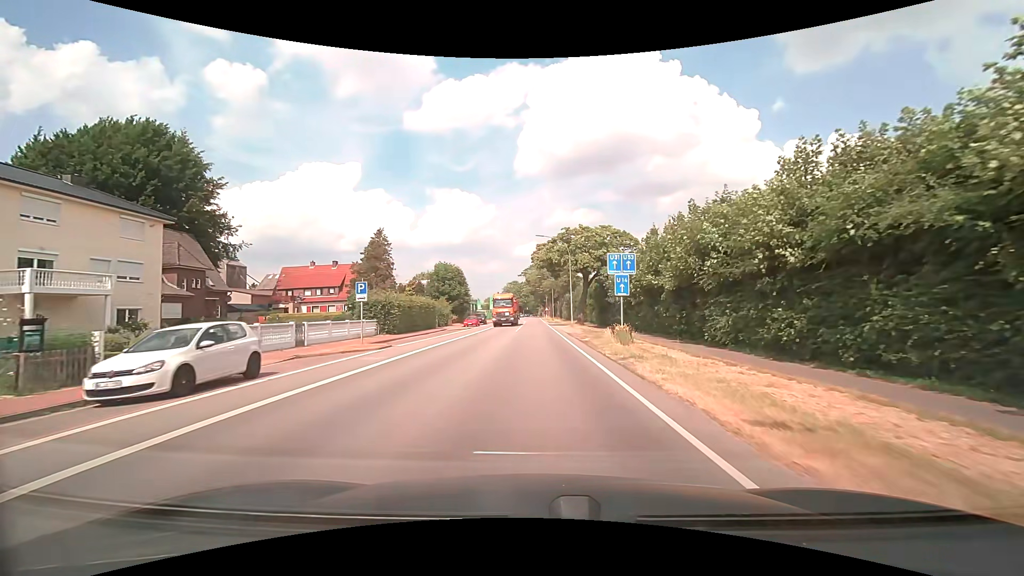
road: secondary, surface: asphalt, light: Day
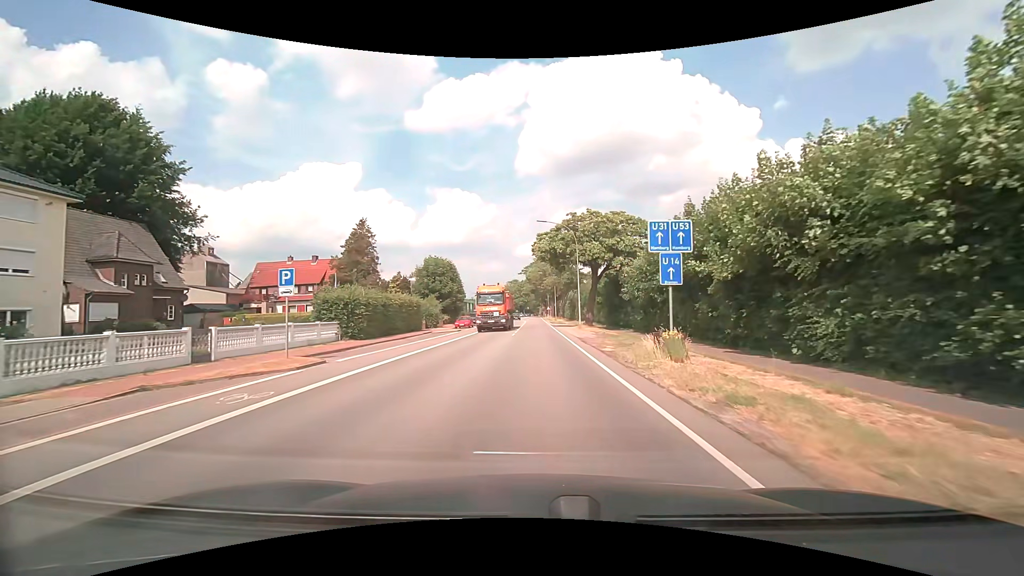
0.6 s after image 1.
(0.0, +7.7) m; 0°
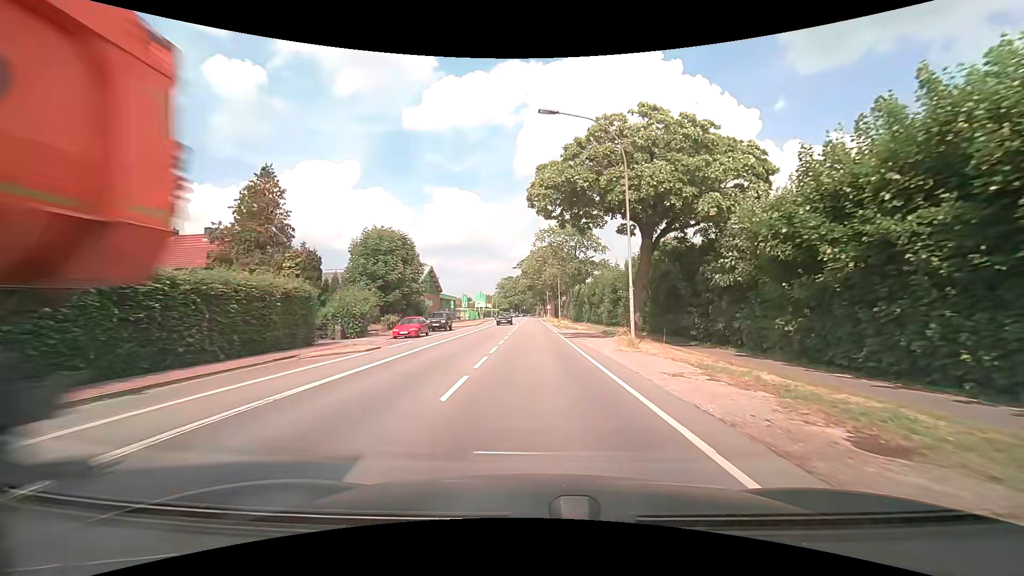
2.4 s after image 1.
(+0.1, +23.2) m; 0°
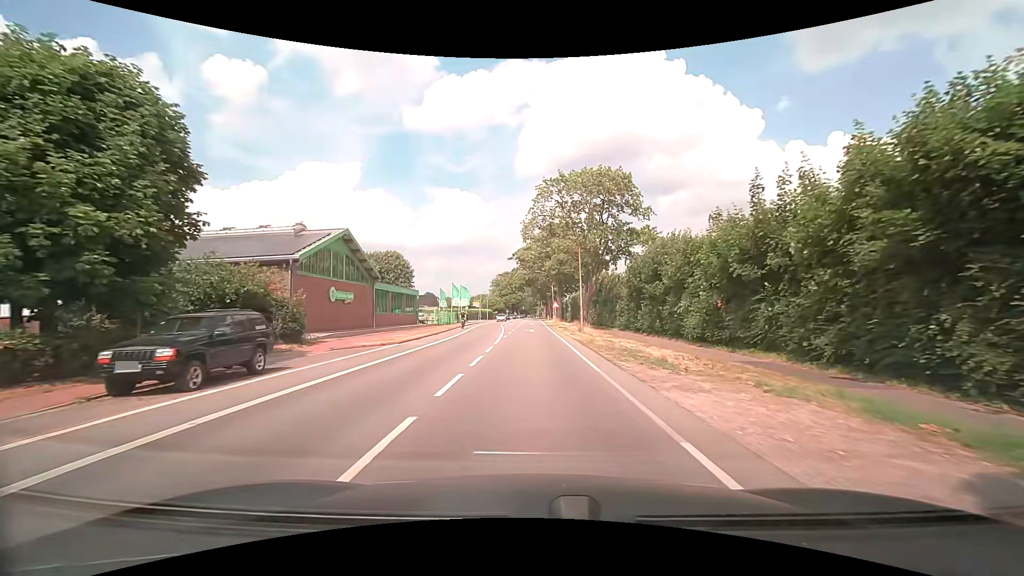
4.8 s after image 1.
(+0.2, +31.7) m; 0°
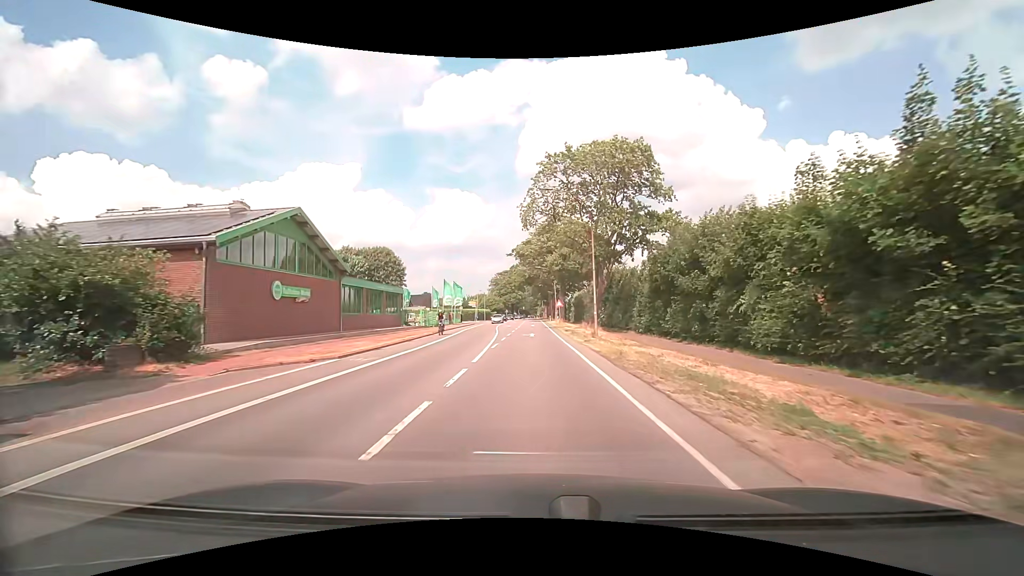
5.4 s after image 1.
(0.0, +8.0) m; 0°
(0, +10) (0, +20) (0, +30) (0, +40) (0, +50) (0, +60) (0, +70) (0, +80) (0, +90) (0, +100) m
